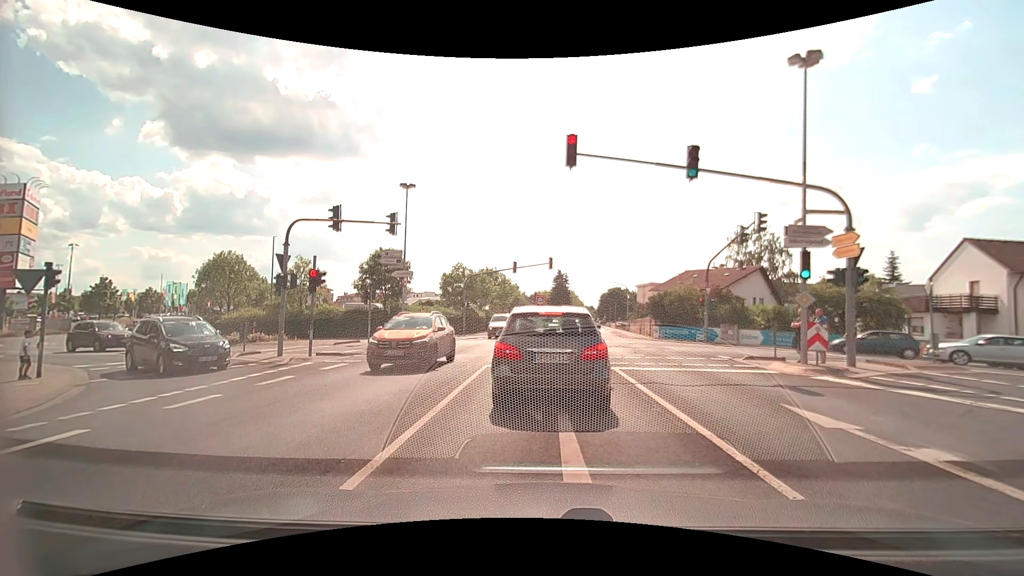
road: secondary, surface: asphalt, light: Day
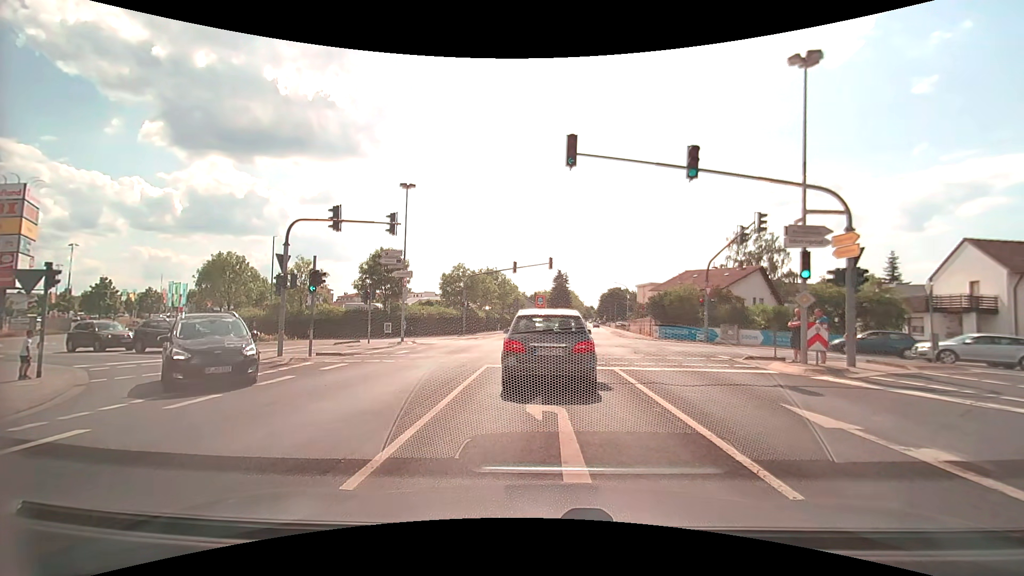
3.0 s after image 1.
(0.0, 0.0) m; 0°
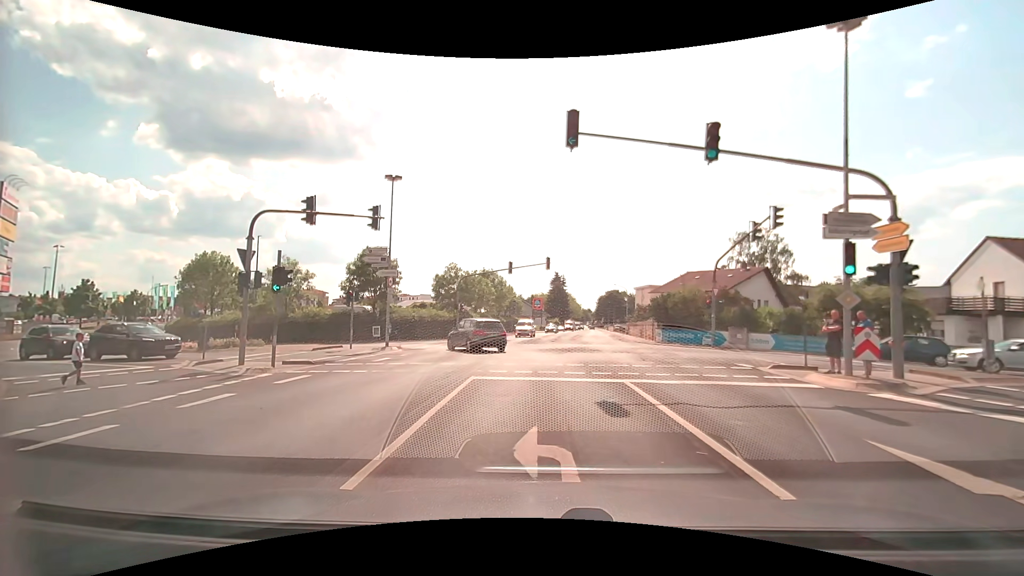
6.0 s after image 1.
(0.0, +2.4) m; 0°
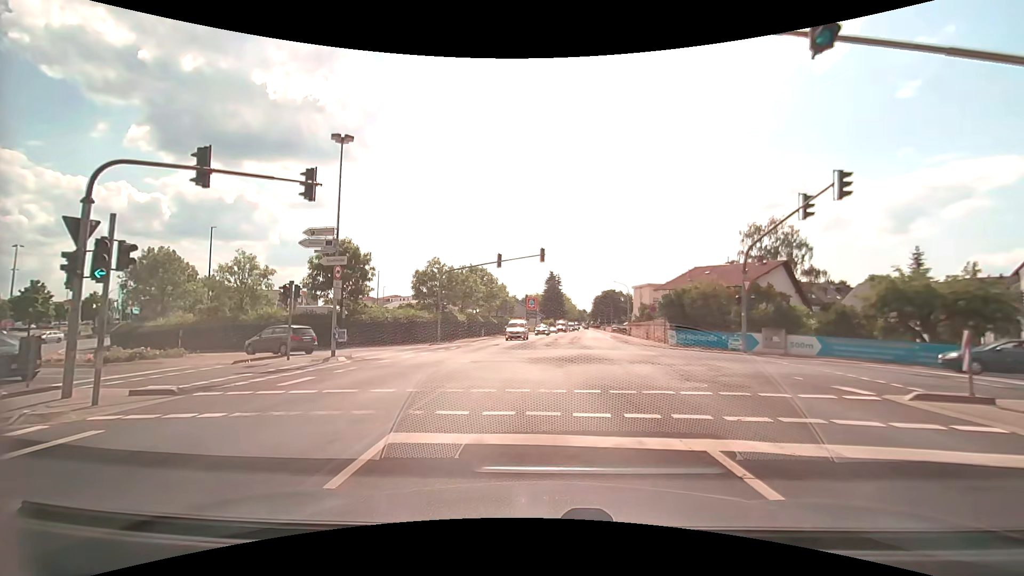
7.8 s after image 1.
(+0.1, +6.4) m; +1°
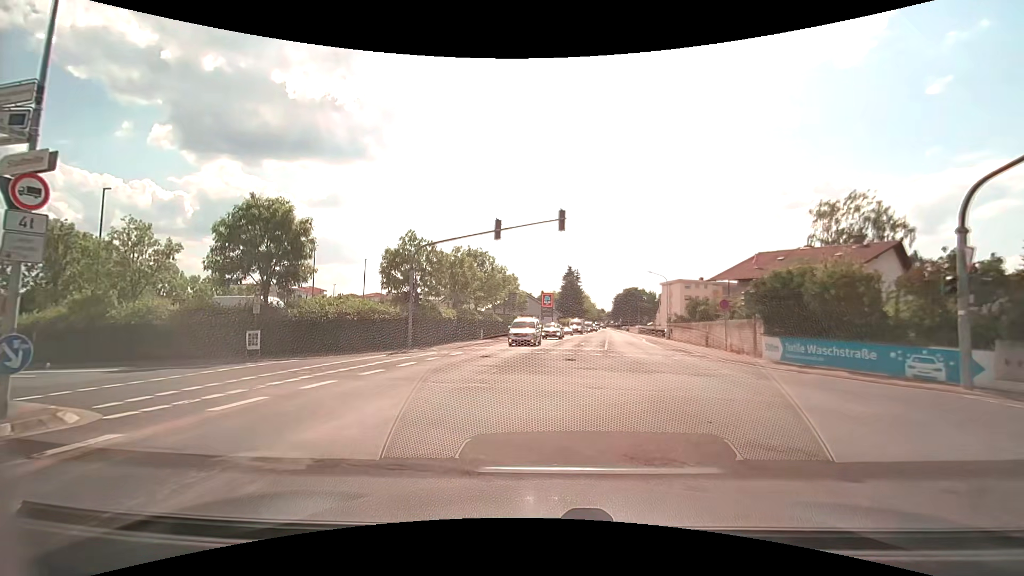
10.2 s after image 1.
(-0.1, +13.3) m; -2°
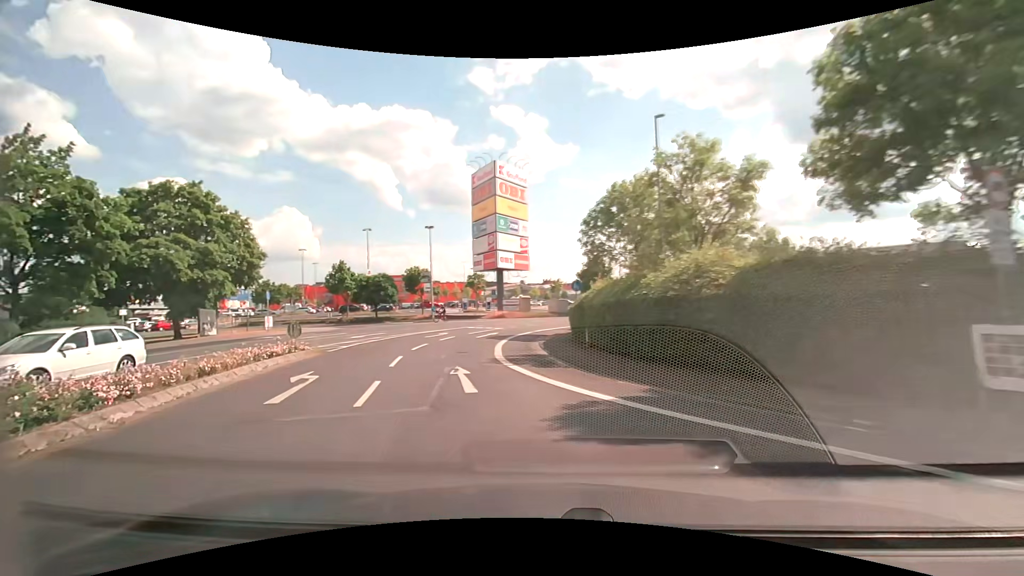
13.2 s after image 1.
(-7.8, +15.7) m; -63°
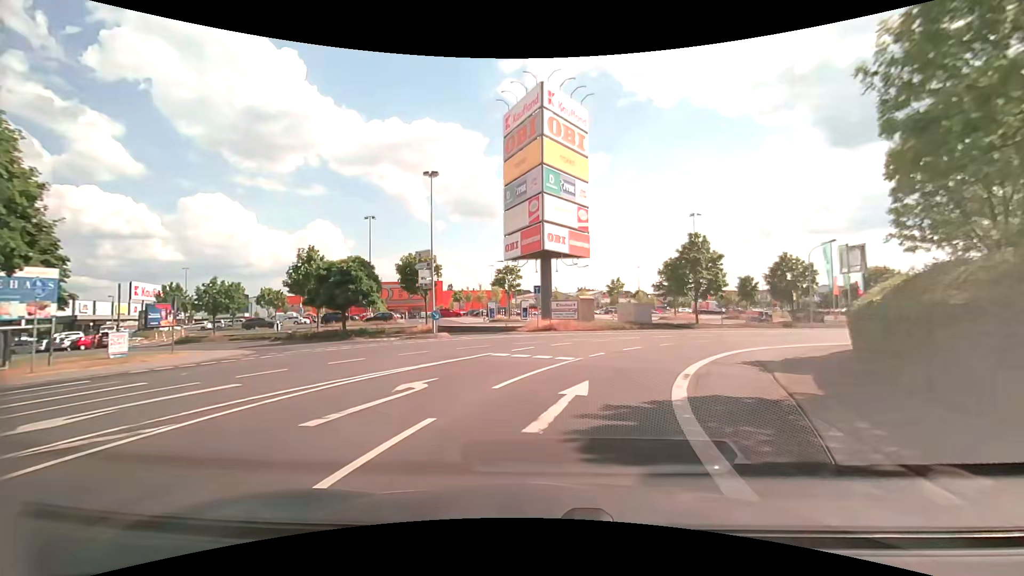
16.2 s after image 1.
(-3.6, +22.1) m; -6°
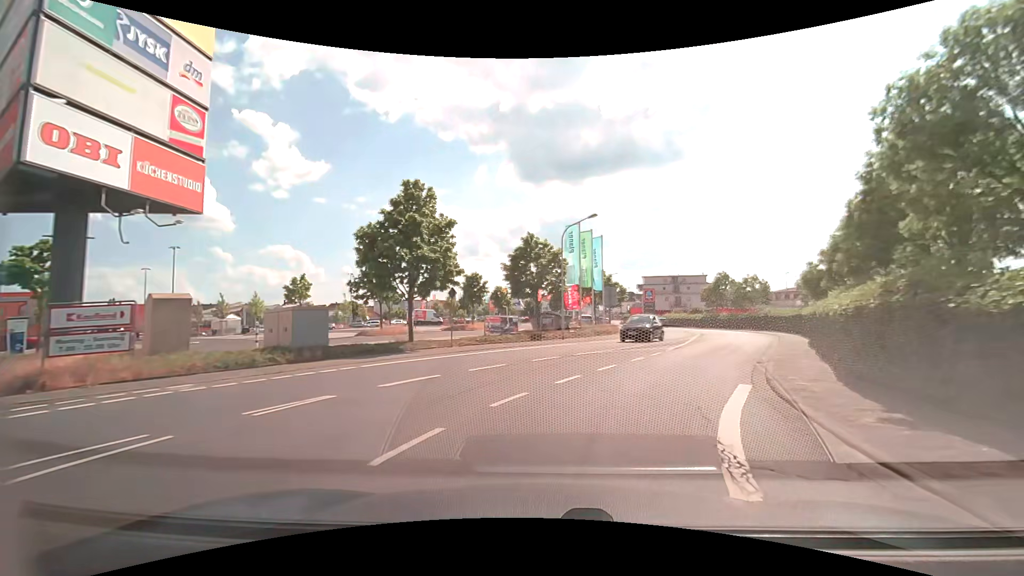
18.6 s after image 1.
(+5.1, +19.5) m; +31°
(+2, +10) (+6, +19) (+10, +28) (+14, +37) (+18, +46) (+20, +56) (+20, +66) (+20, +76) (+19, +86) (+18, +96) m
